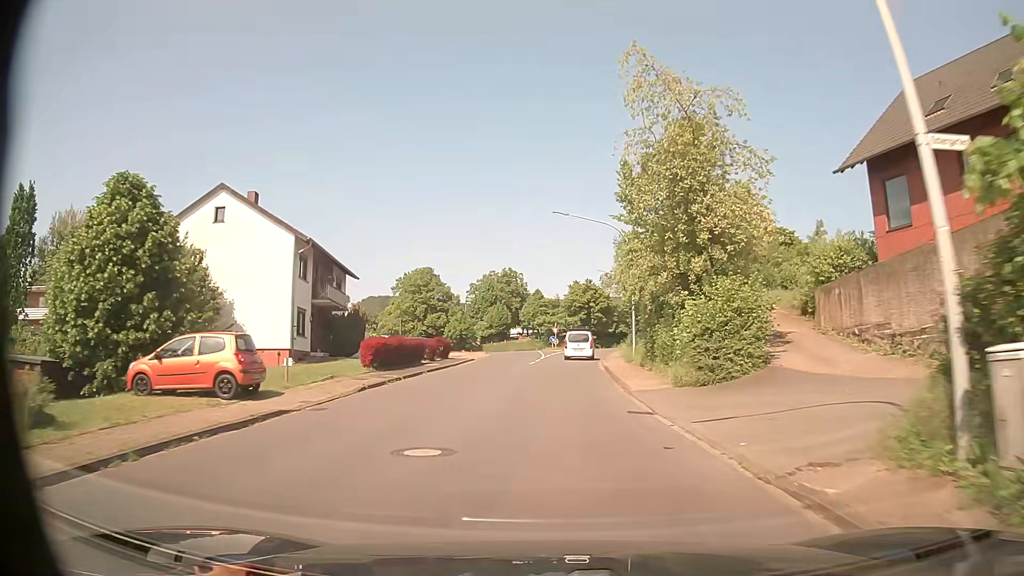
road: tertiary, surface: asphalt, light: Day
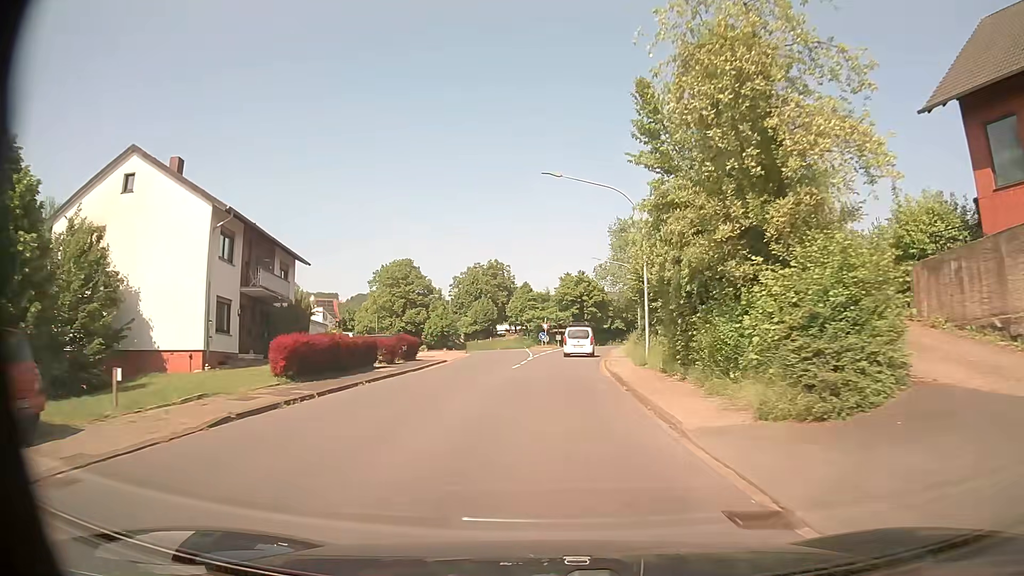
(+0.1, +7.9) m; +1°
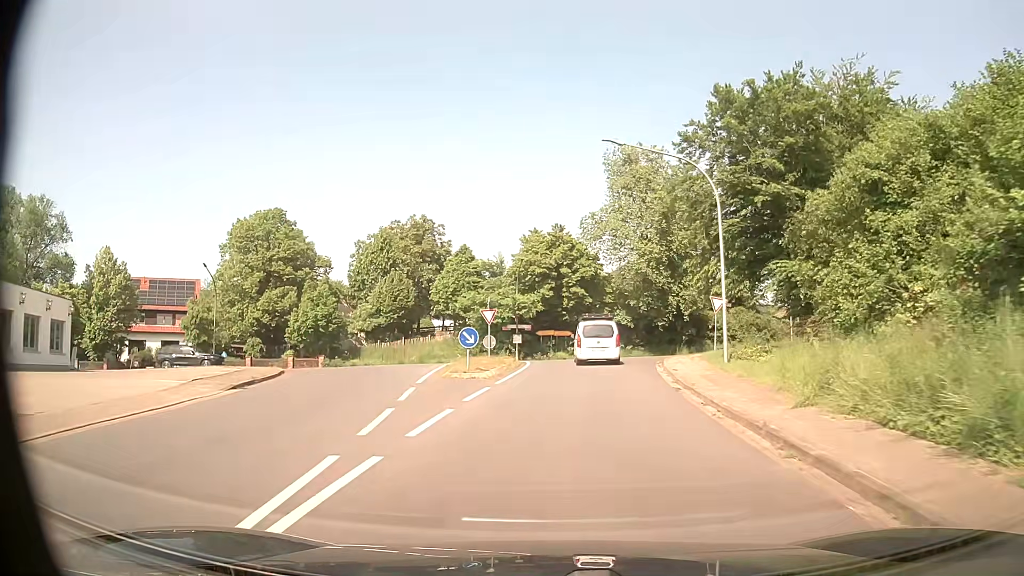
(+0.6, +36.8) m; +3°
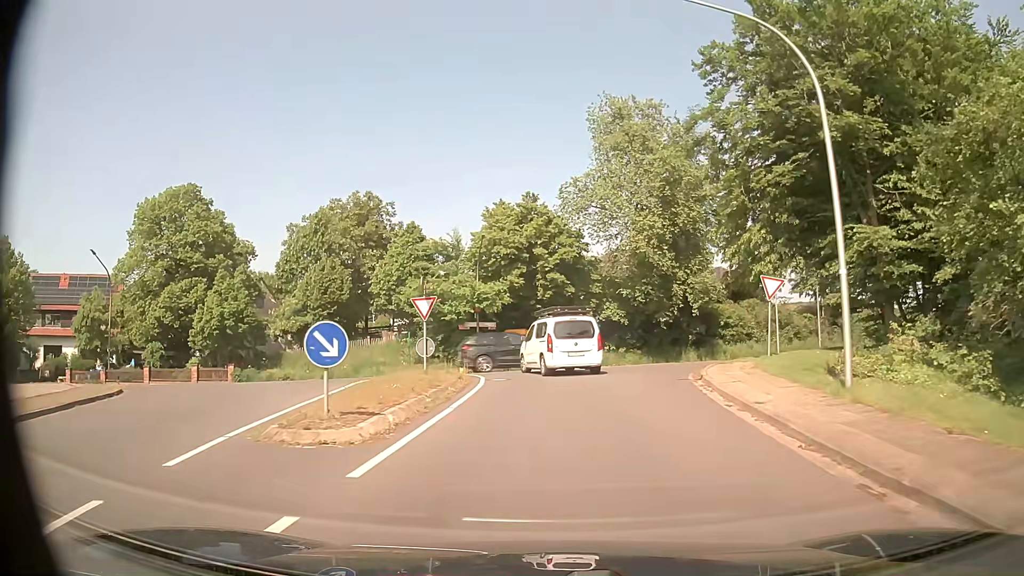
(+0.2, +11.2) m; +2°
